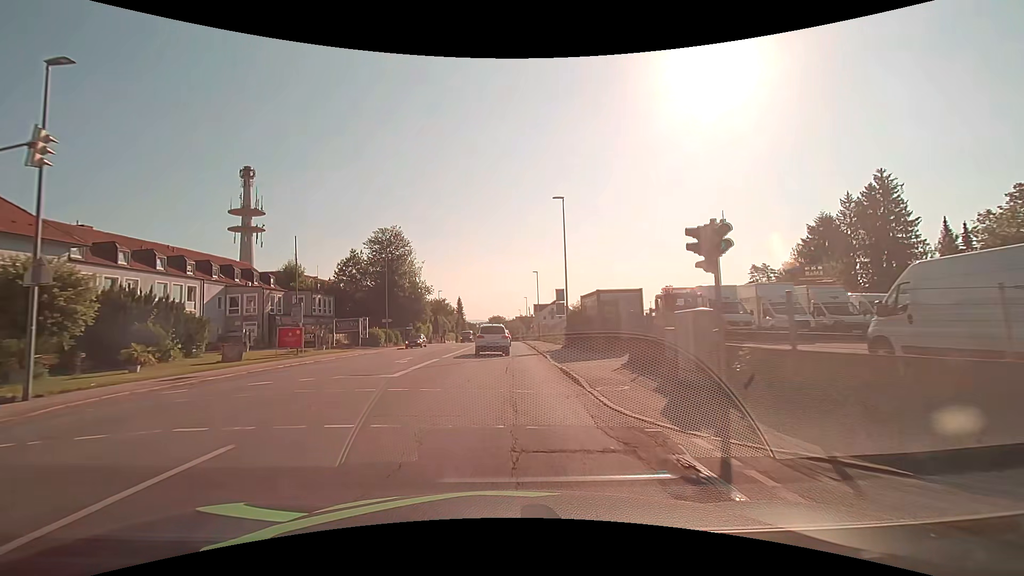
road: tertiary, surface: asphalt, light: Day
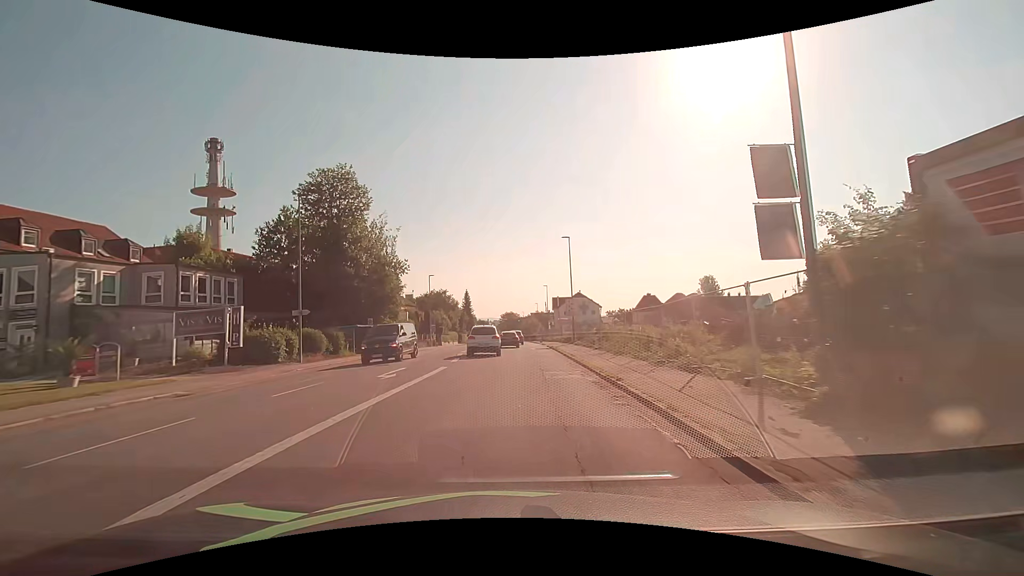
(-0.2, +26.4) m; -2°
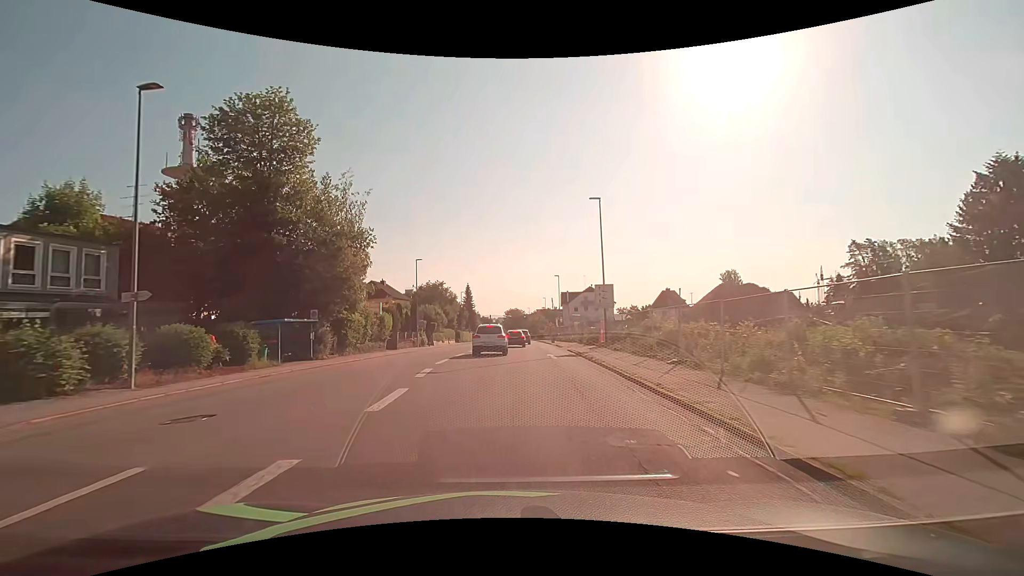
(0.0, +13.7) m; 0°
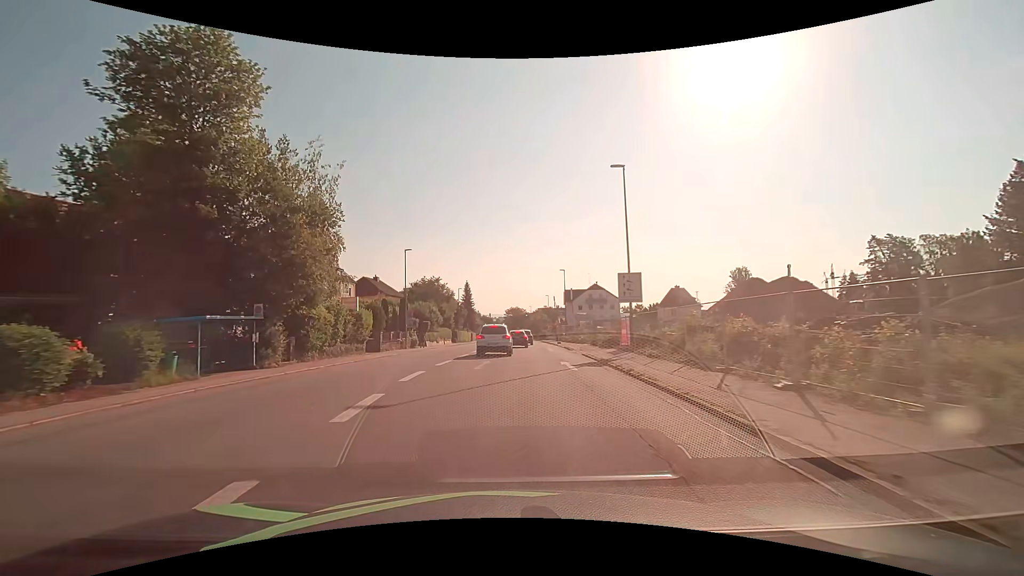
(0.0, +6.8) m; 0°
(0, +10) (0, +20) (0, +30) (0, +40) (+1, +50) (+1, +60) (+1, +70) (+2, +80) (+2, +90) (+2, +100) m
